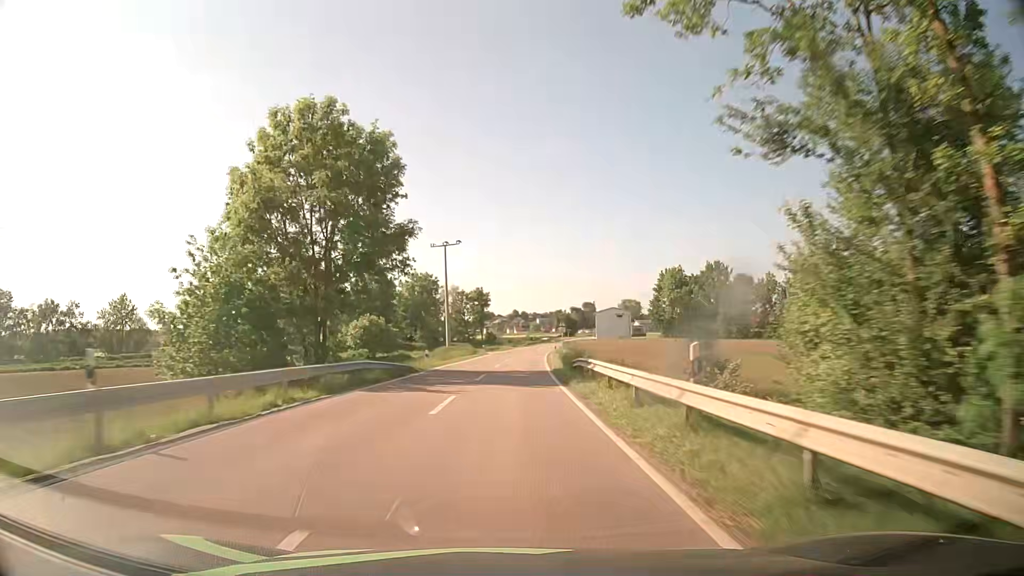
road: tertiary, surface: asphalt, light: Day
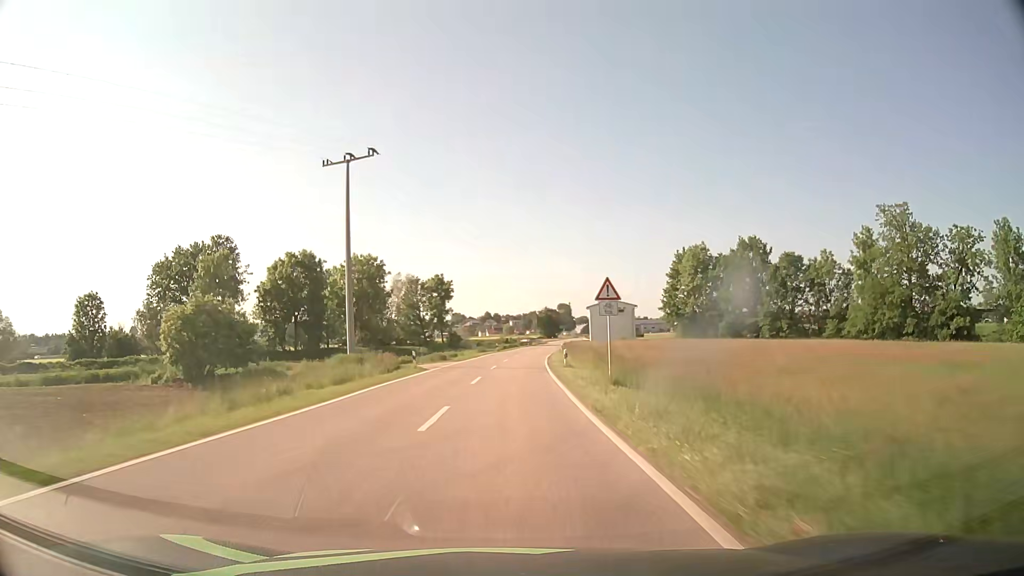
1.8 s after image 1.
(+0.8, +38.1) m; +2°
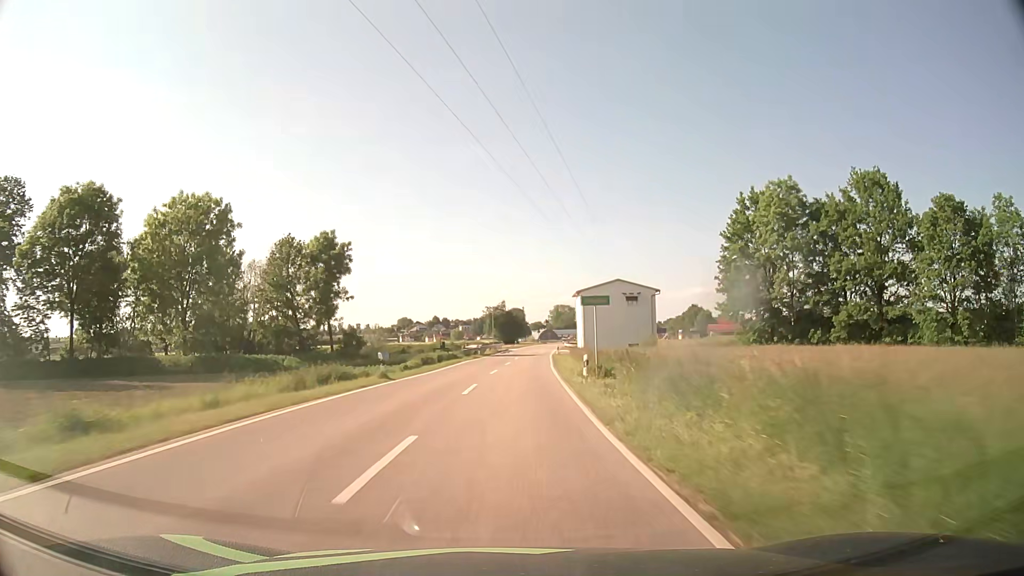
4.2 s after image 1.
(+1.7, +53.3) m; +4°
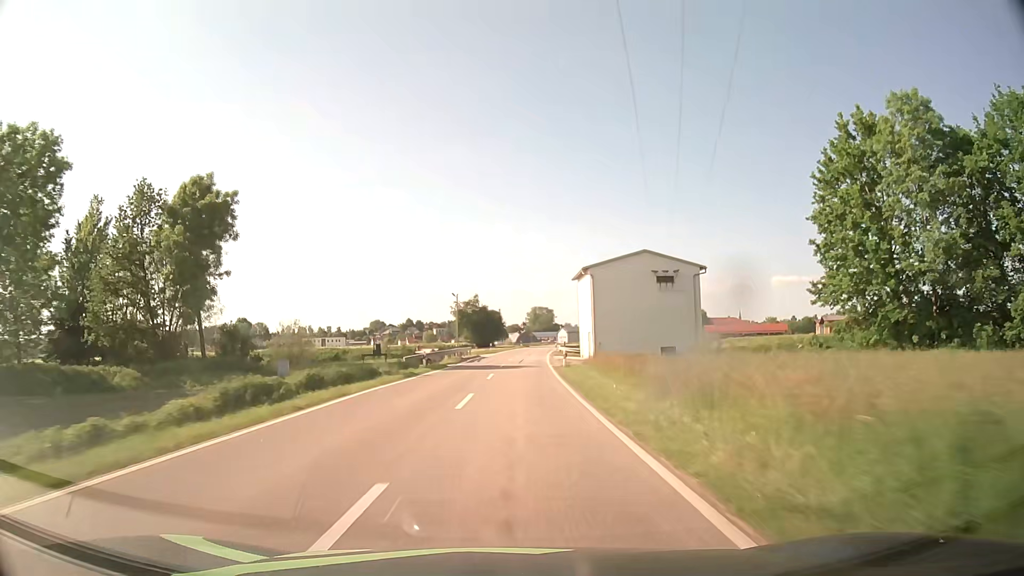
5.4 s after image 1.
(+0.5, +27.4) m; +2°
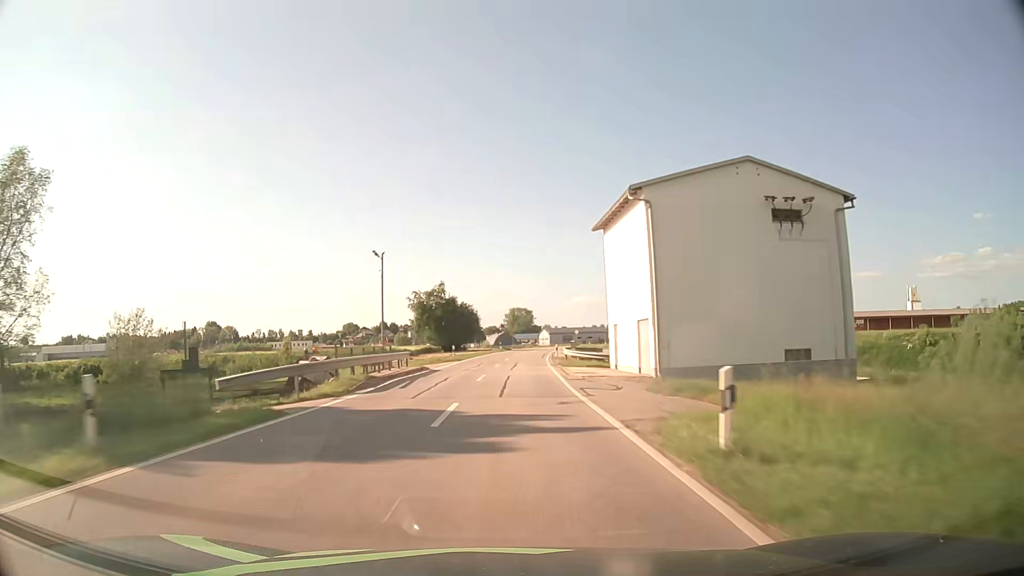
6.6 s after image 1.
(+0.5, +27.7) m; +2°
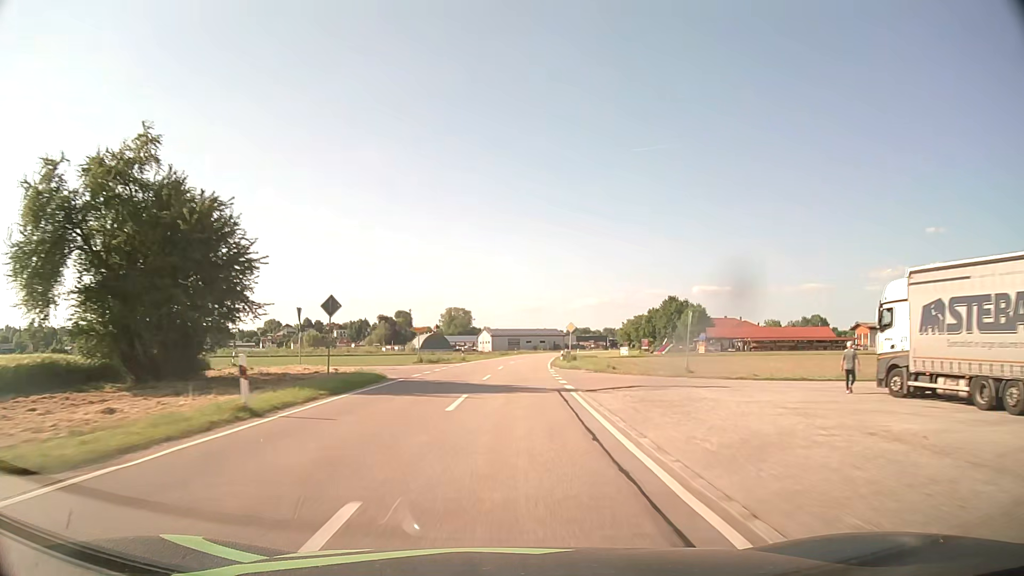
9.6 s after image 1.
(+3.1, +69.6) m; +5°
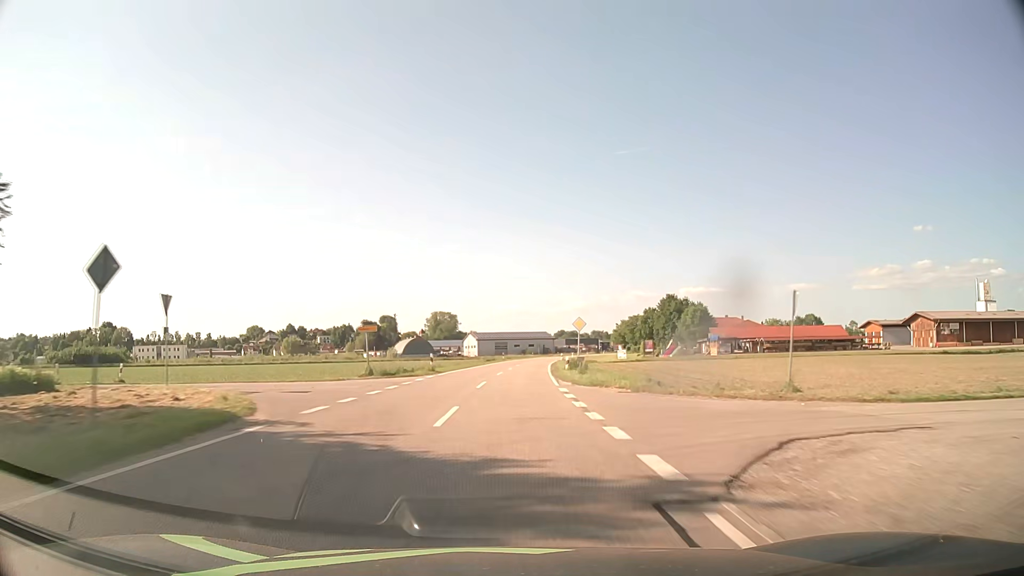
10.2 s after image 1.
(+0.1, +14.0) m; +1°
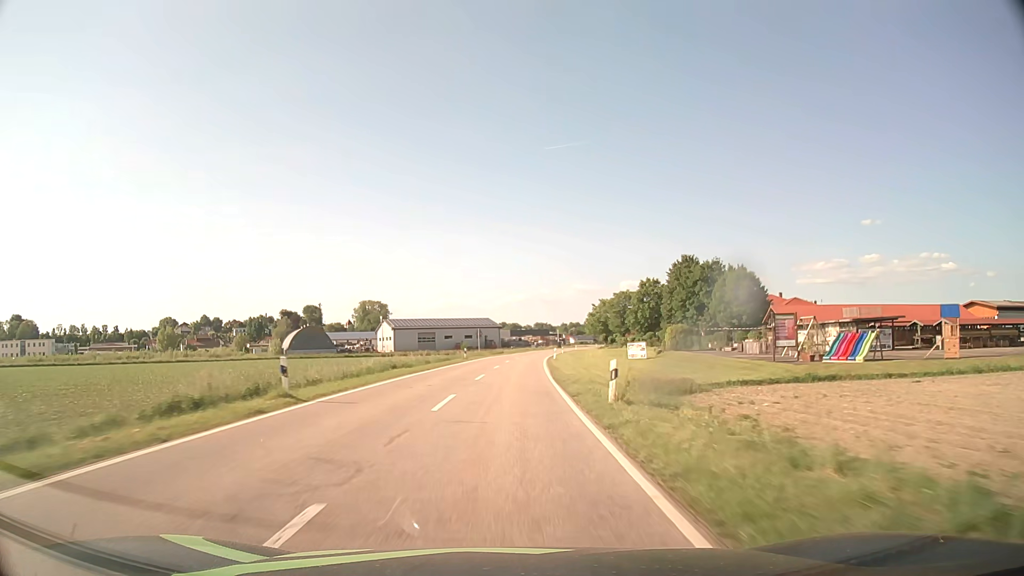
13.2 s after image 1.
(+3.3, +70.4) m; +5°
(0, +10) (0, +20) (0, +30) (+1, +40) (+1, +50) (+2, +60) (+3, +70) (+4, +80) (+5, +90) (+6, +100) m
